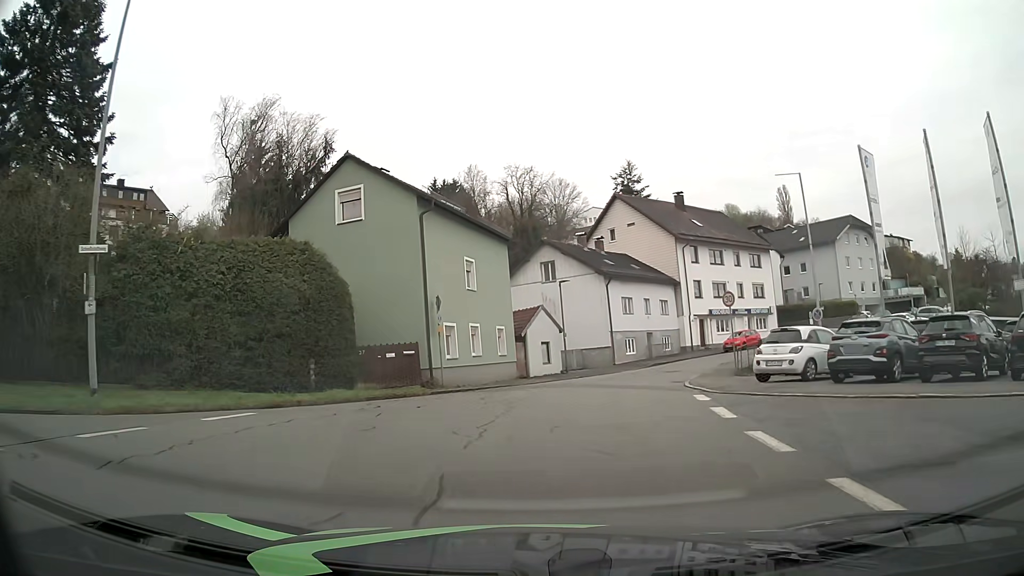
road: residential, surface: asphalt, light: Day
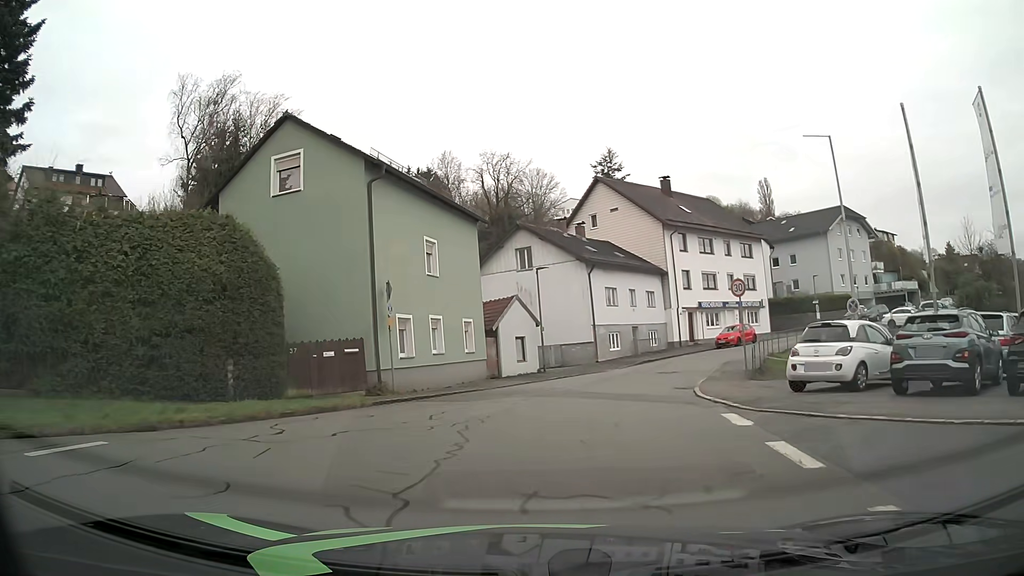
(+0.1, +4.2) m; +2°
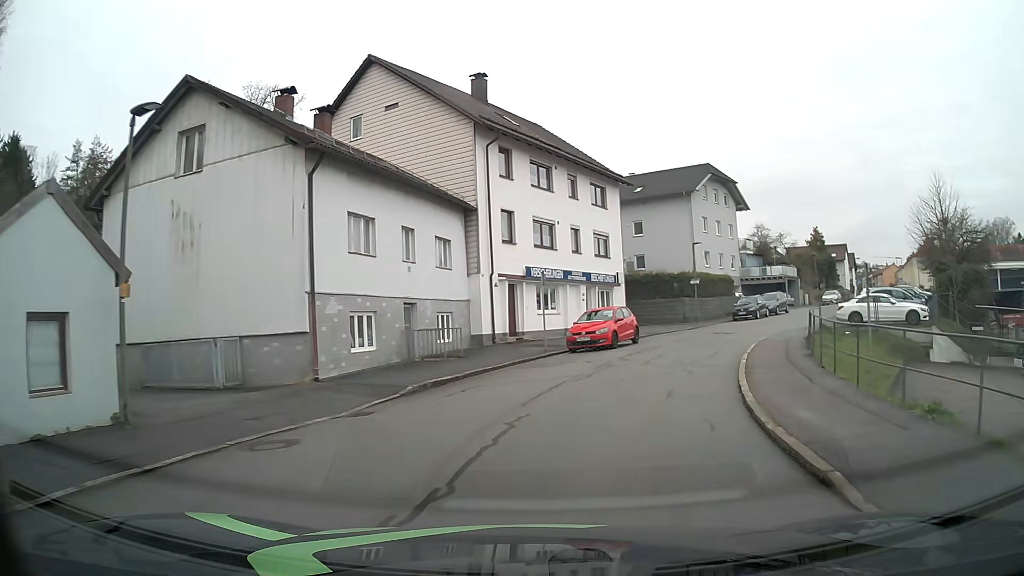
(+2.8, +21.6) m; +17°
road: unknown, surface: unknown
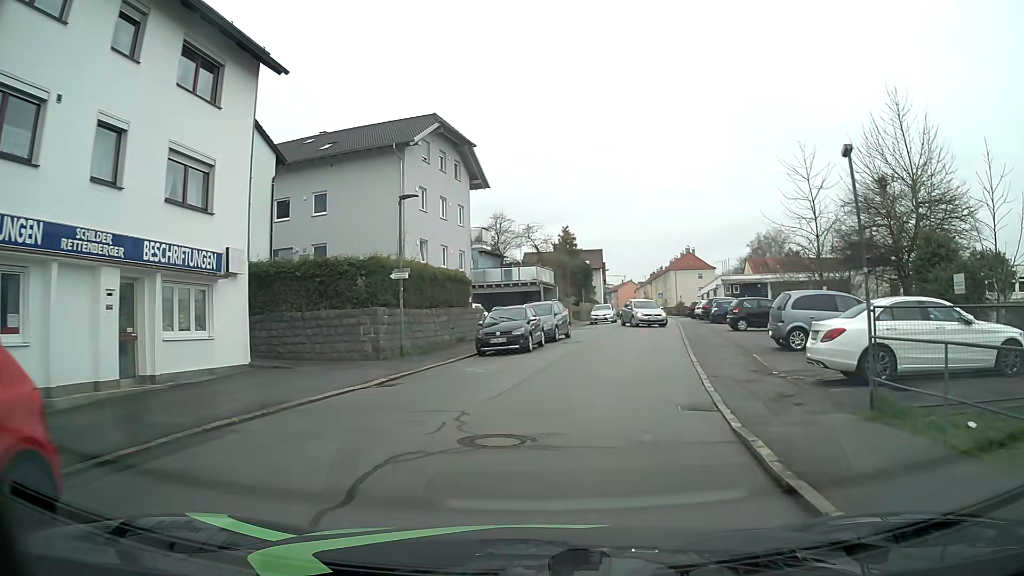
(+4.7, +20.8) m; +26°
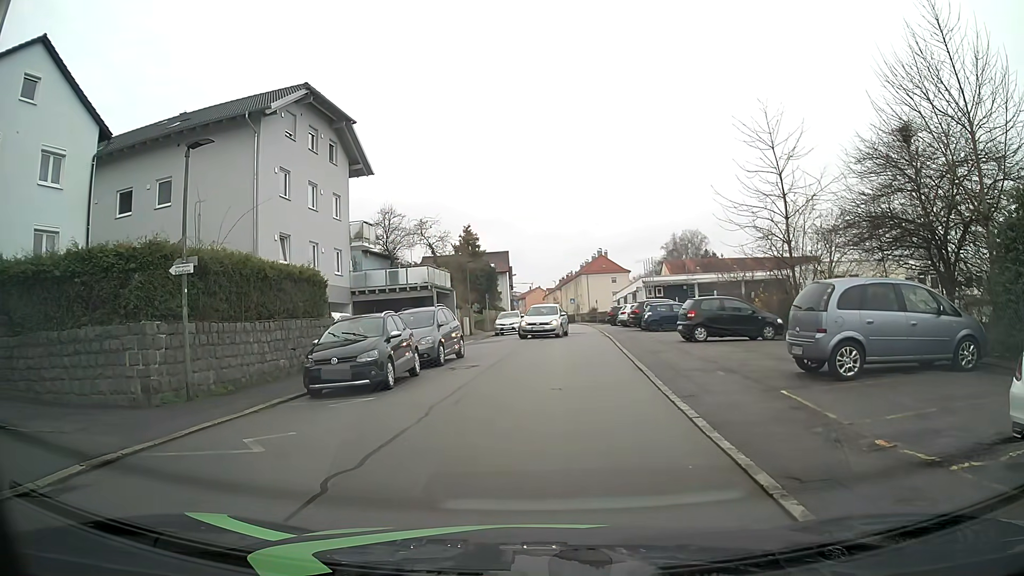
(+0.5, +7.5) m; +8°
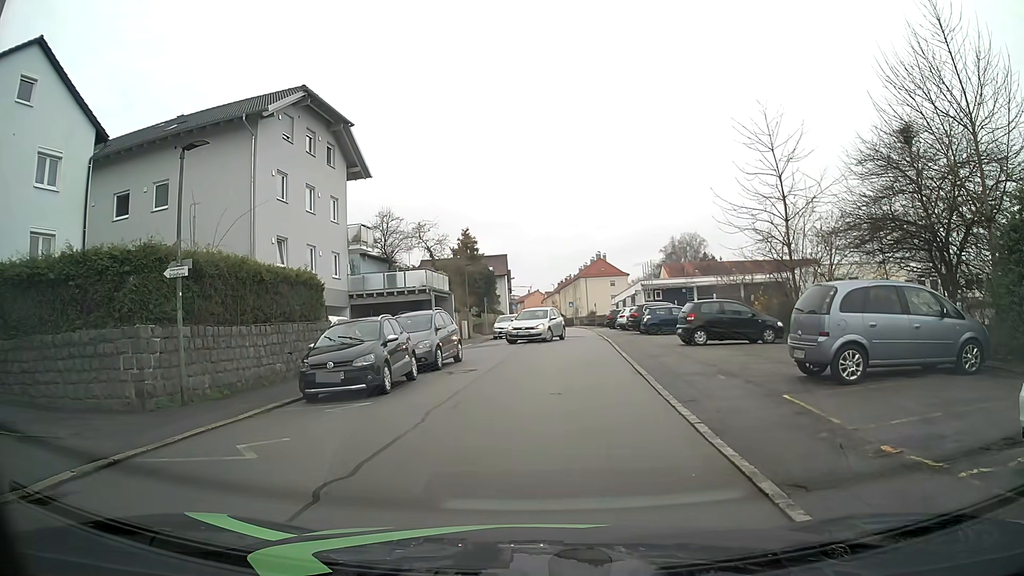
(0.0, +0.2) m; 0°
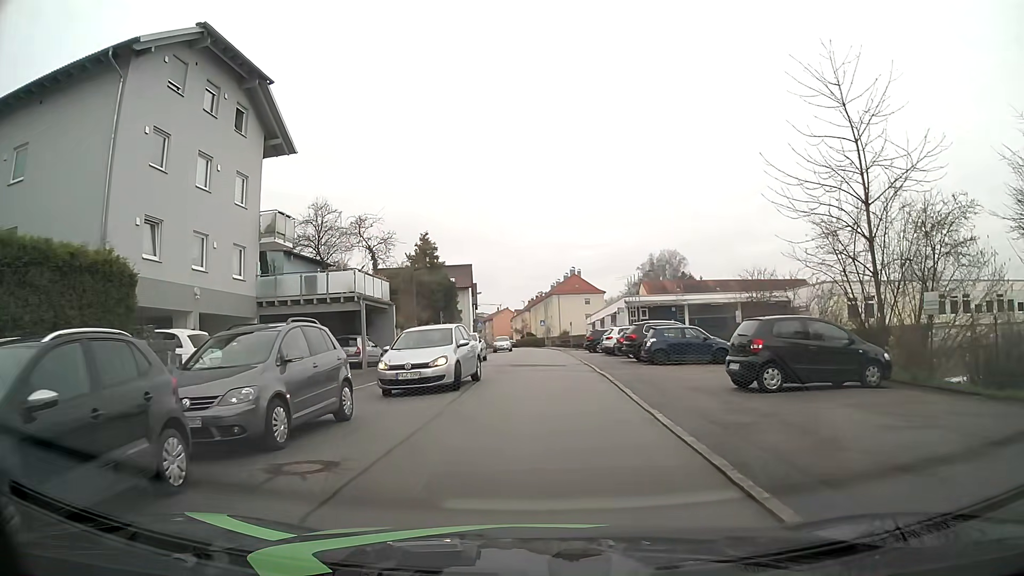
(+0.1, +10.1) m; +2°
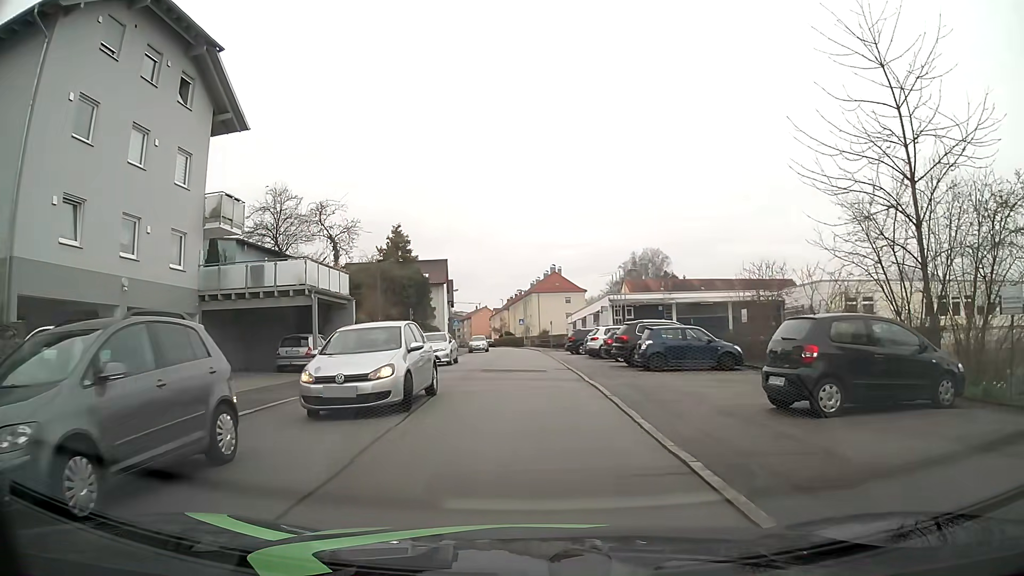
(0.0, +3.8) m; +2°
(0, +10) (0, +20) (0, +30) (0, +40) (-1, +50) (-1, +60) (-2, +70) (-2, +80) (-4, +90) (-5, +100) m
